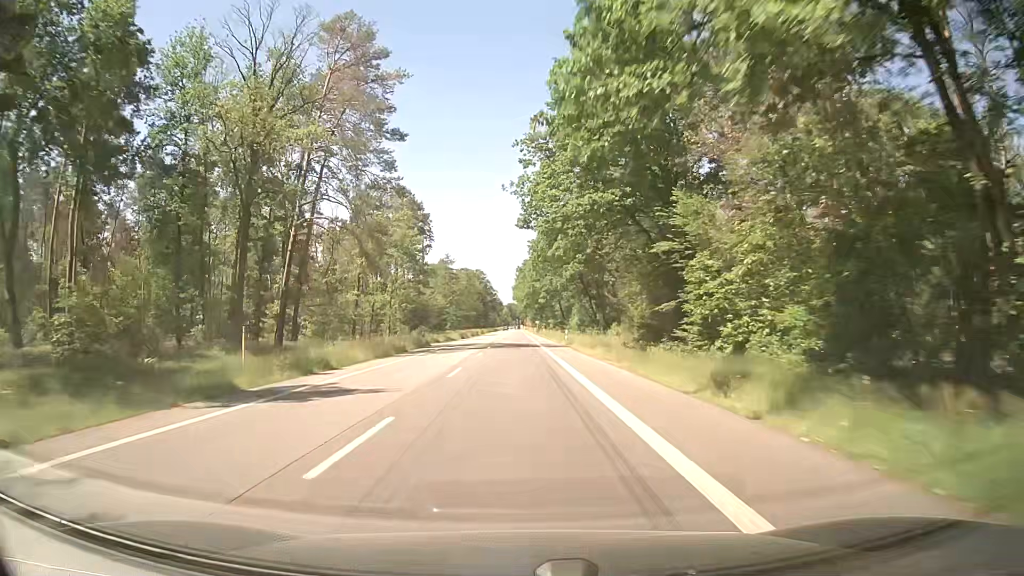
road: secondary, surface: asphalt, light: Day
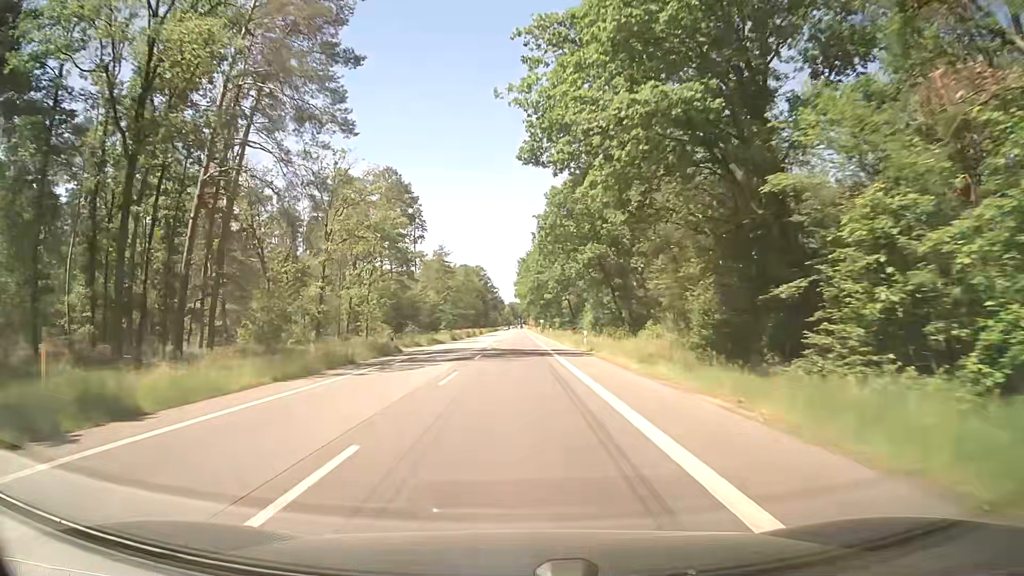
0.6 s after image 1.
(0.0, +14.2) m; 0°
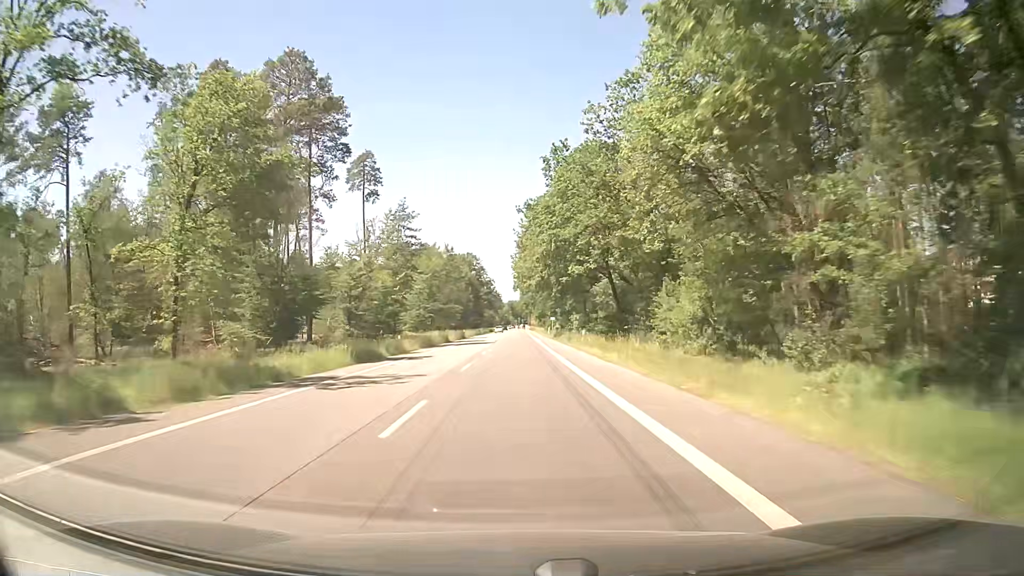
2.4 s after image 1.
(-0.3, +42.7) m; 0°
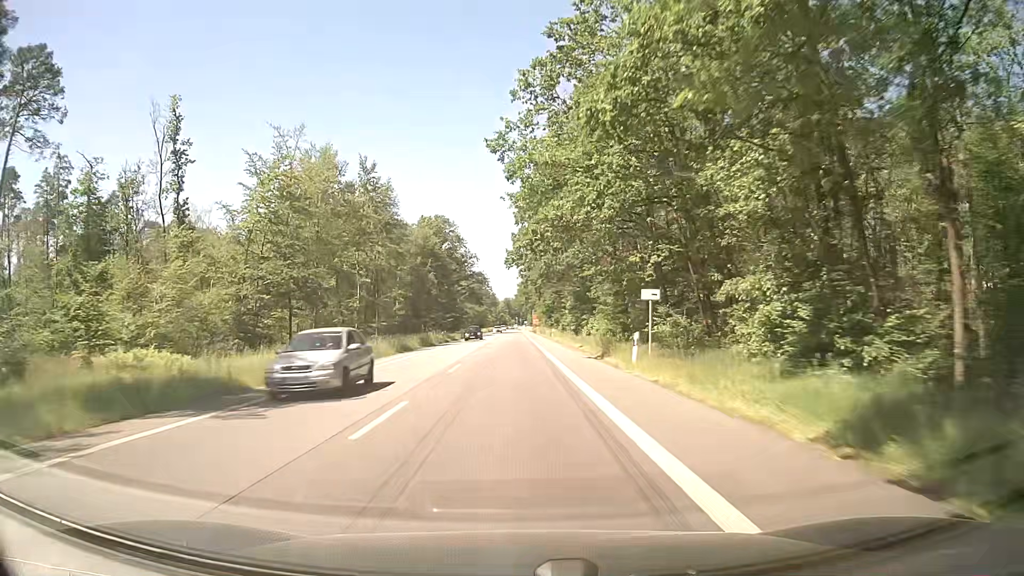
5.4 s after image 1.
(+0.5, +71.0) m; 0°
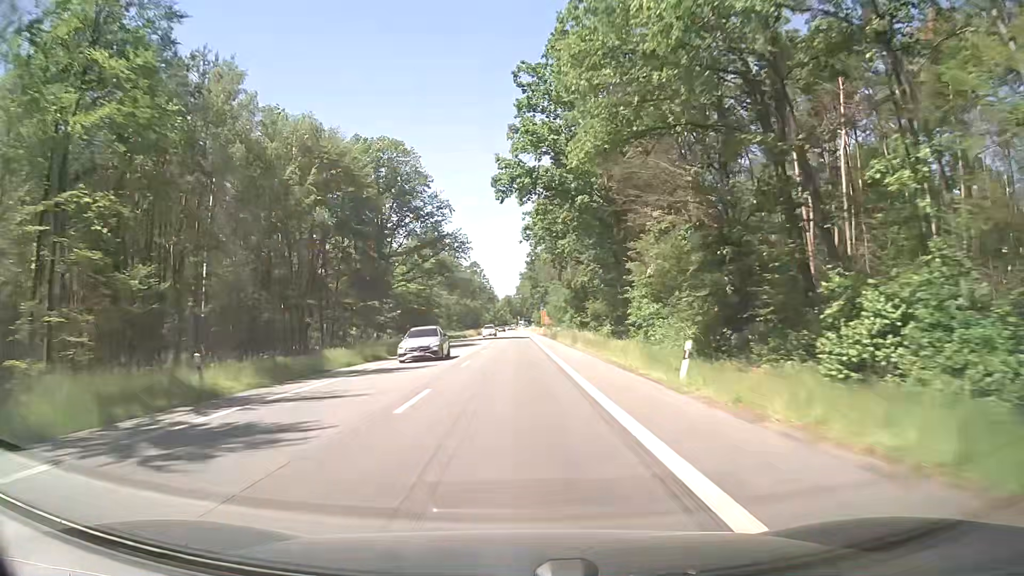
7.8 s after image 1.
(-0.2, +56.7) m; 0°
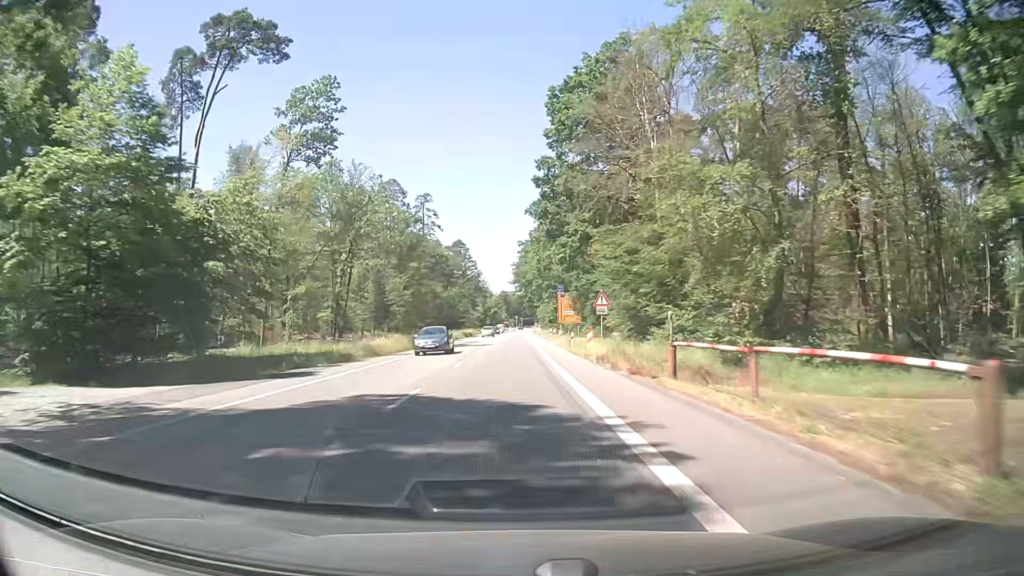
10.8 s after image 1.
(+0.2, +70.9) m; 0°
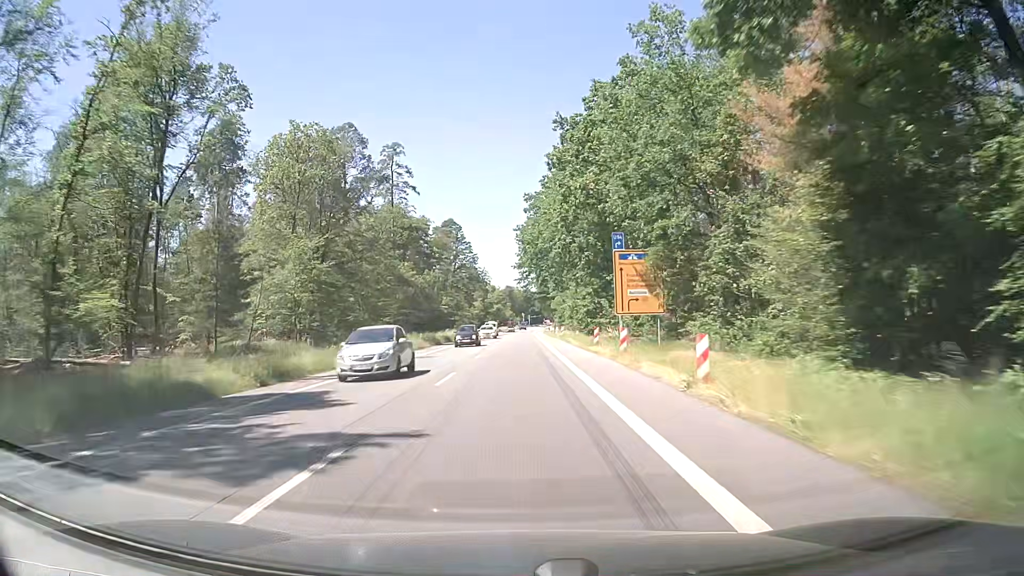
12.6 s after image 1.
(-0.2, +42.5) m; -1°
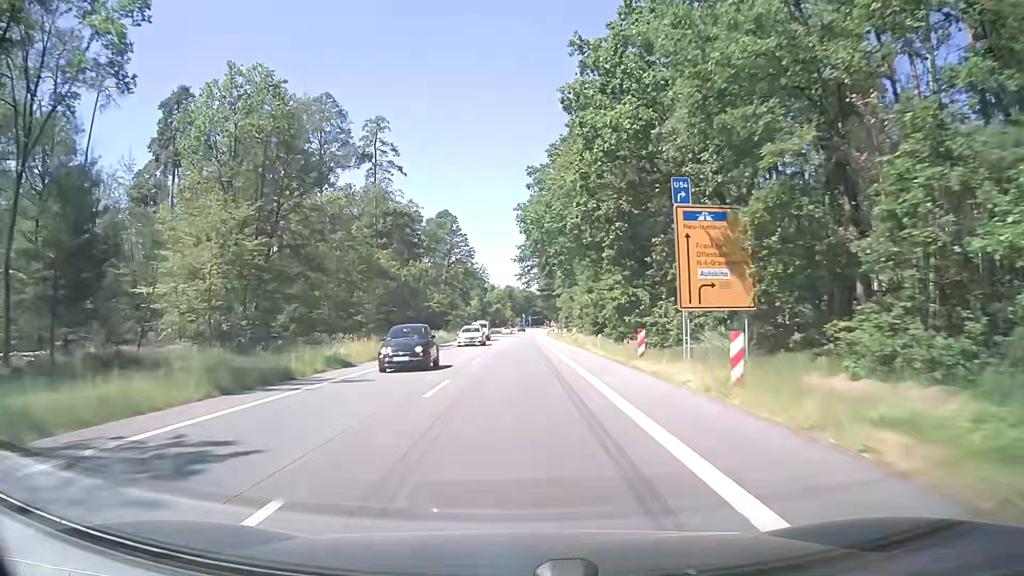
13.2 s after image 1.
(0.0, +14.2) m; 0°
